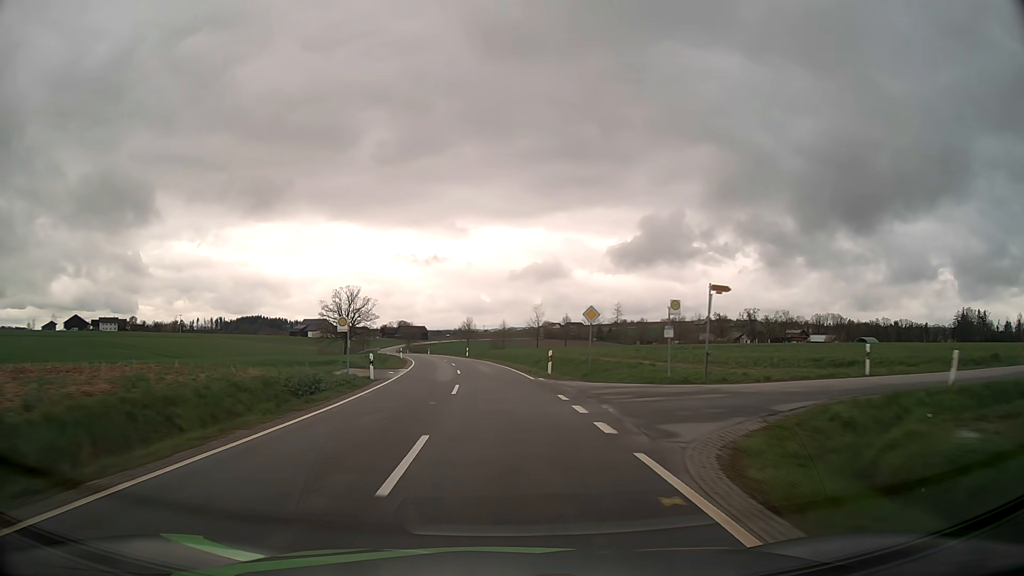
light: Day
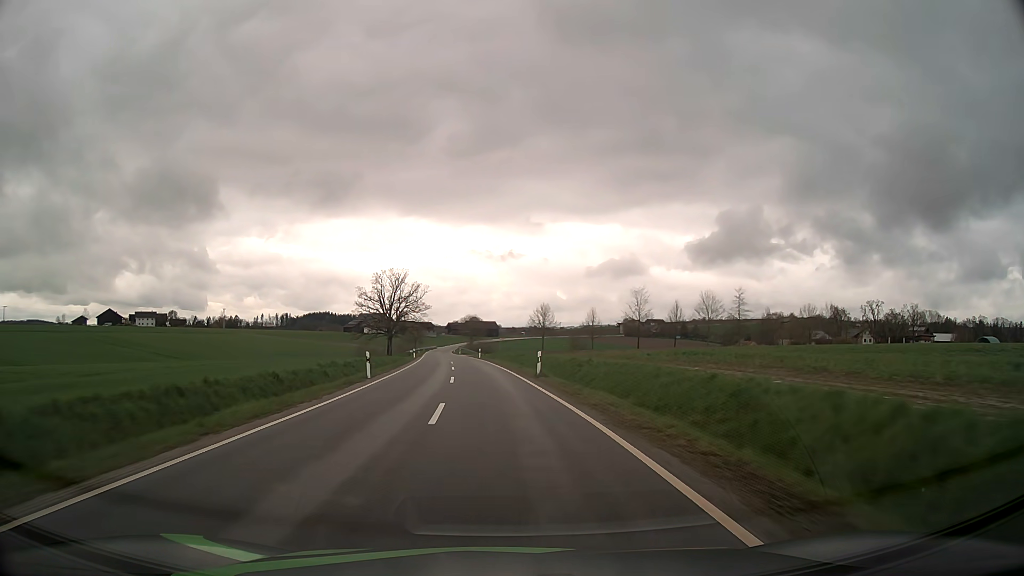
(-2.6, +43.7) m; -6°
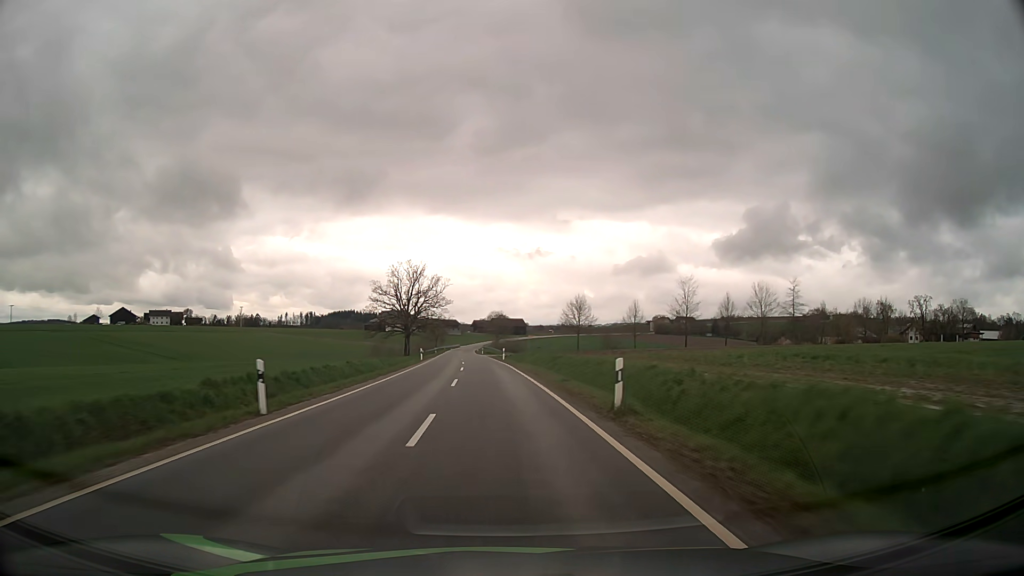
(-0.4, +14.7) m; -2°
(0, +10) (-1, +20) (-1, +30) (-2, +40) (-2, +50) (-3, +60) (-4, +70) (-5, +80) (-6, +90) (-6, +100) m
